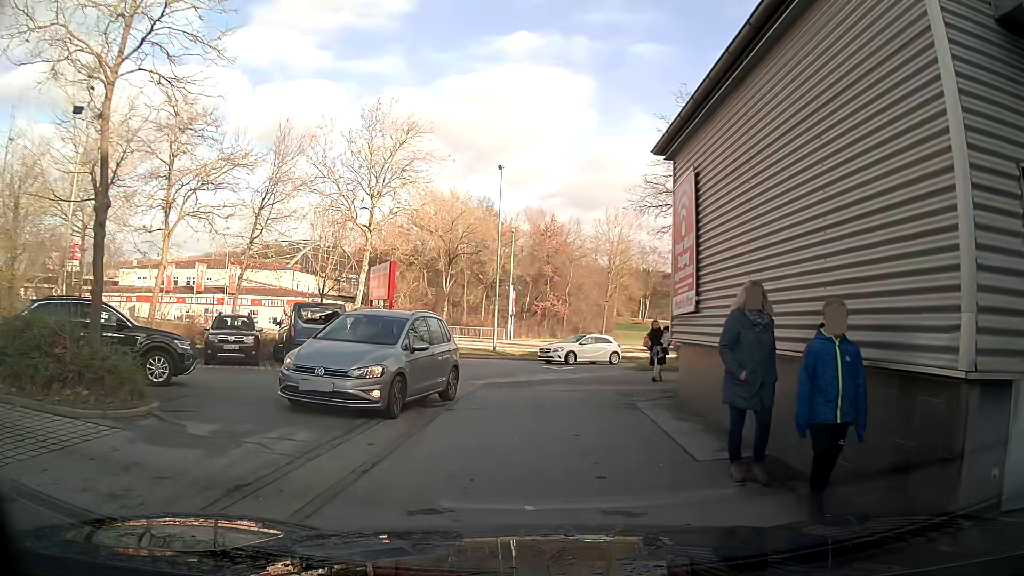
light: Day
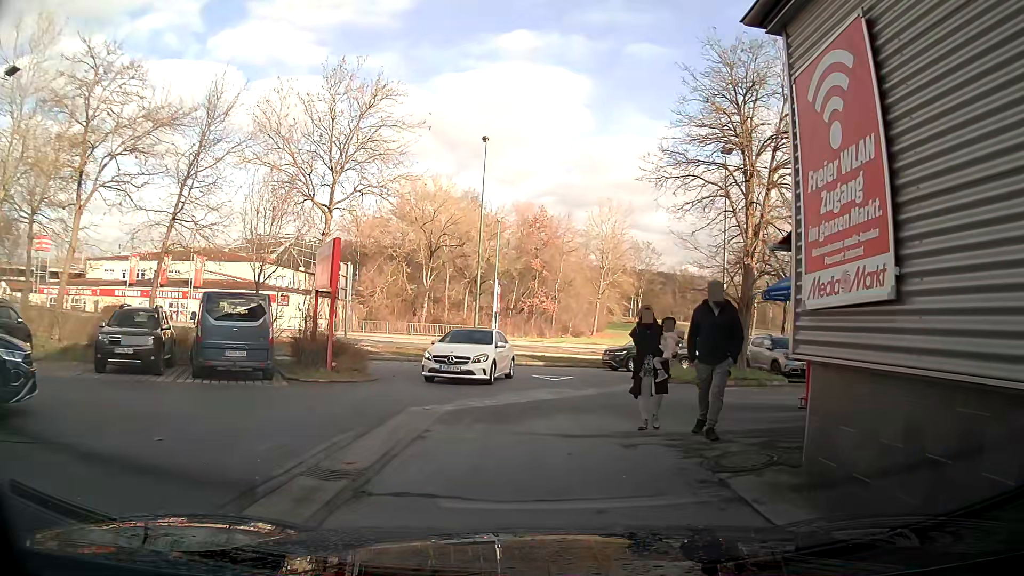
(0.0, +5.5) m; +2°
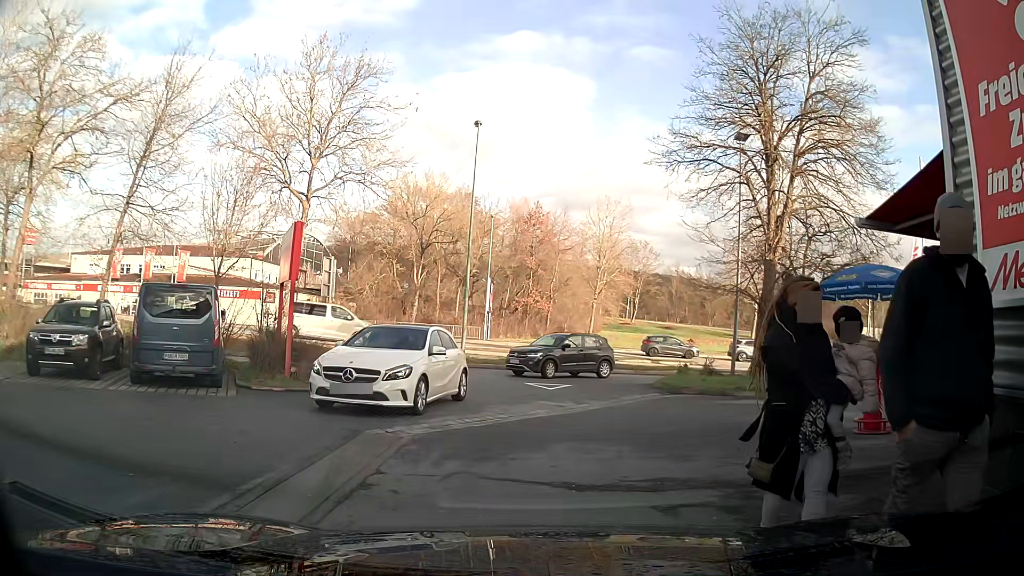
(0.0, +2.3) m; +2°
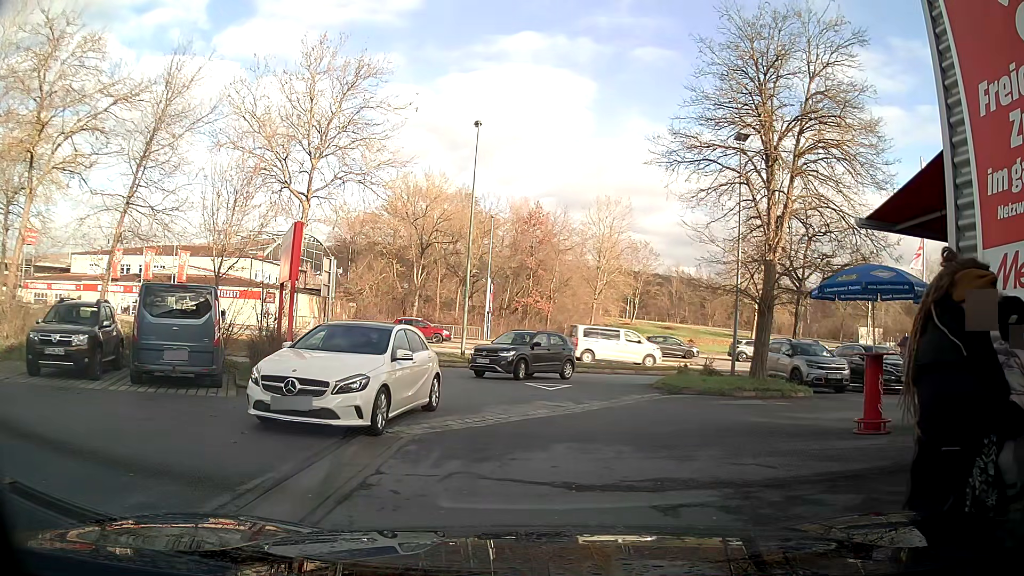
(0.0, 0.0) m; 0°
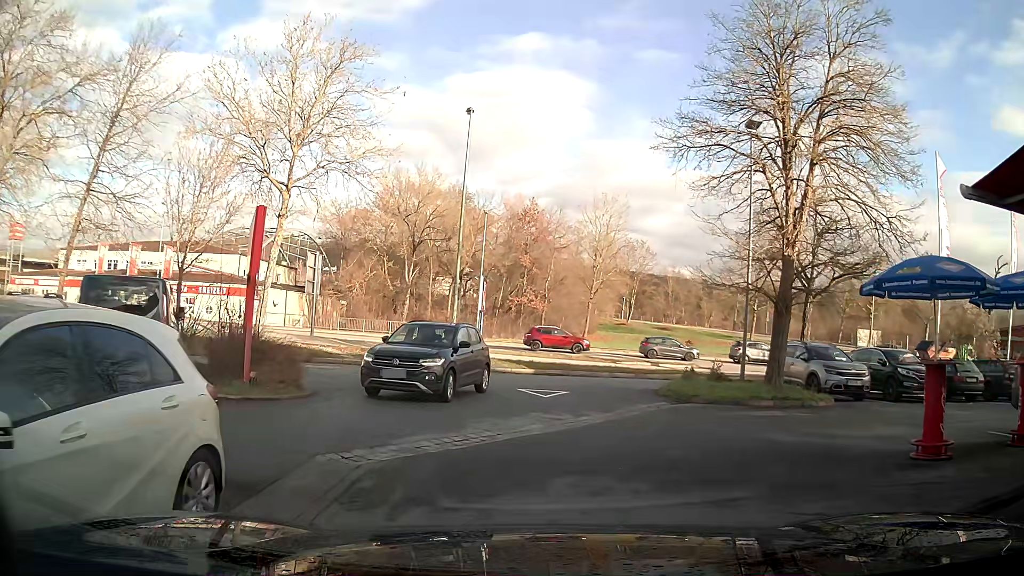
(0.0, +2.0) m; -2°
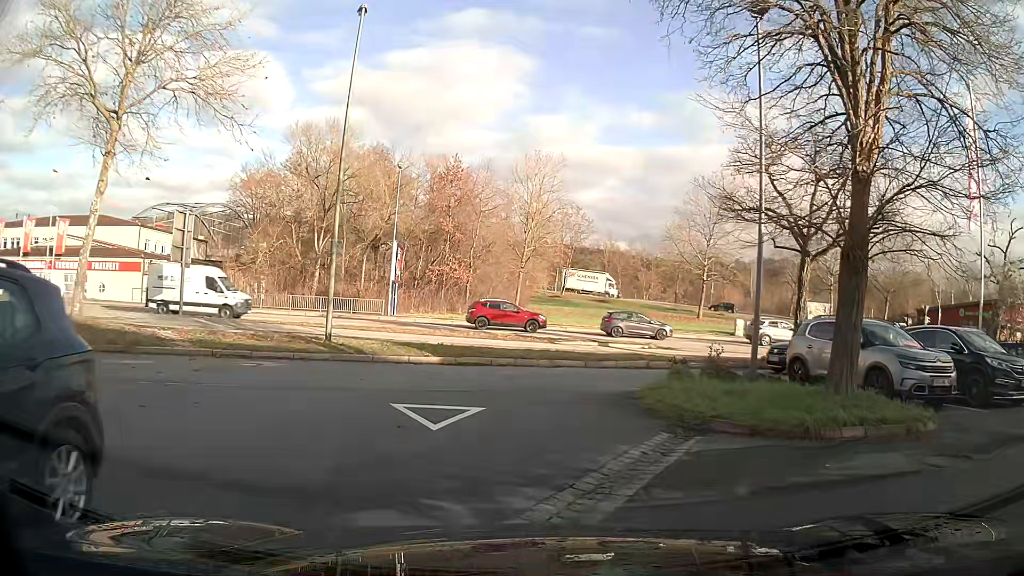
(+0.6, +7.7) m; +7°
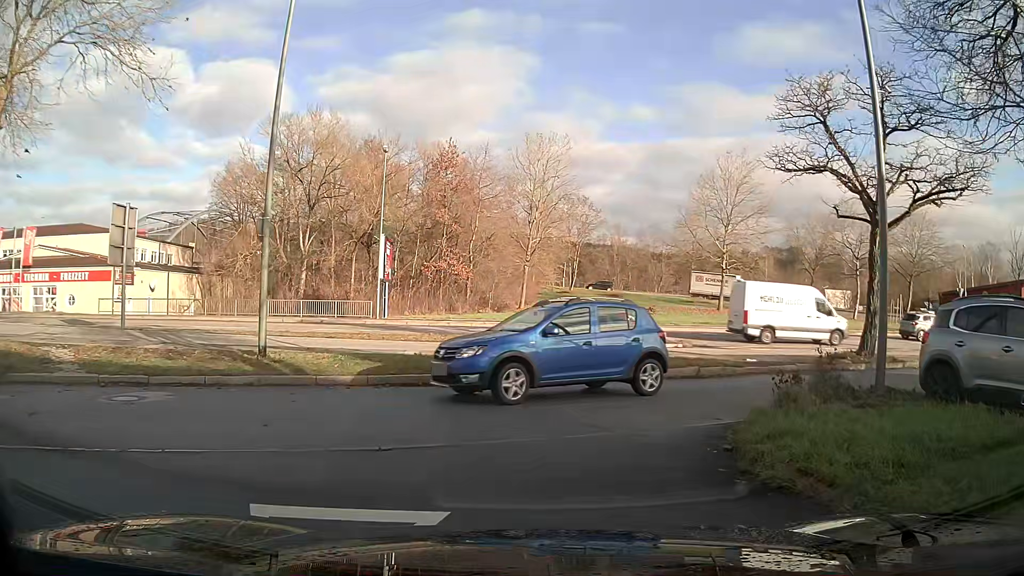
(0.0, +5.3) m; 0°
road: service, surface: paved
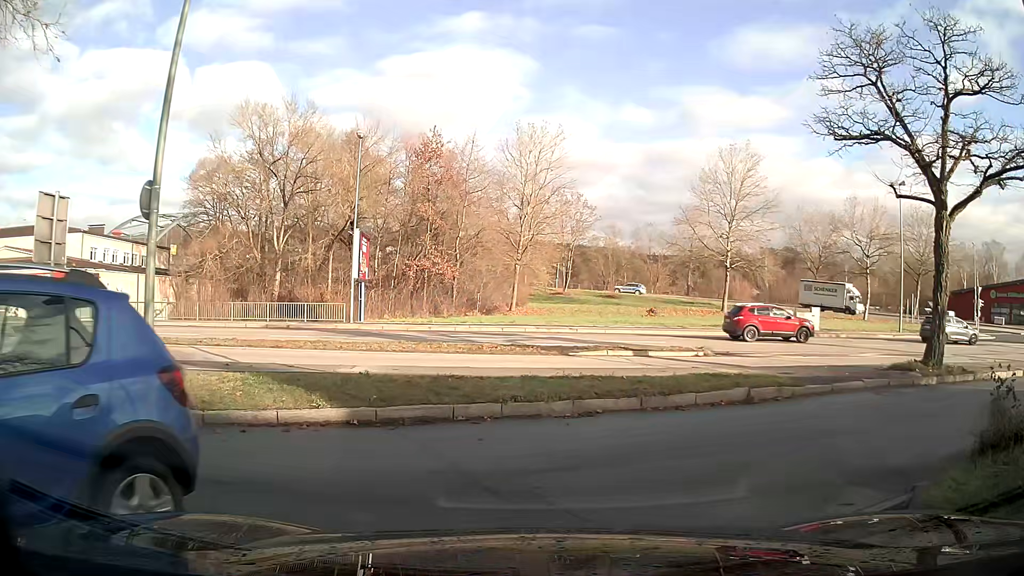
(0.0, +4.1) m; 0°
